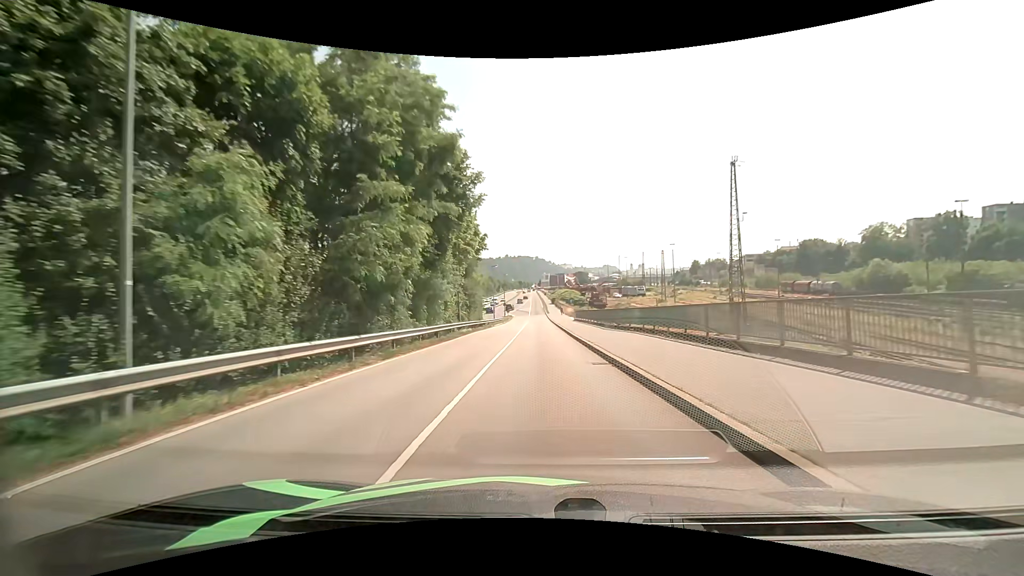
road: unclassified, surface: asphalt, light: Day
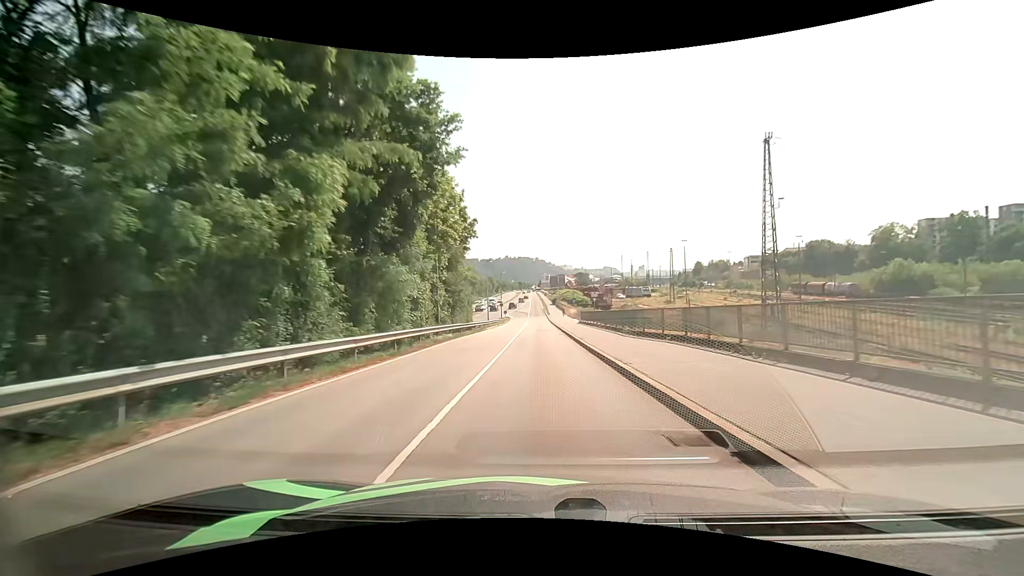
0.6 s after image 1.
(-0.1, +7.8) m; -1°
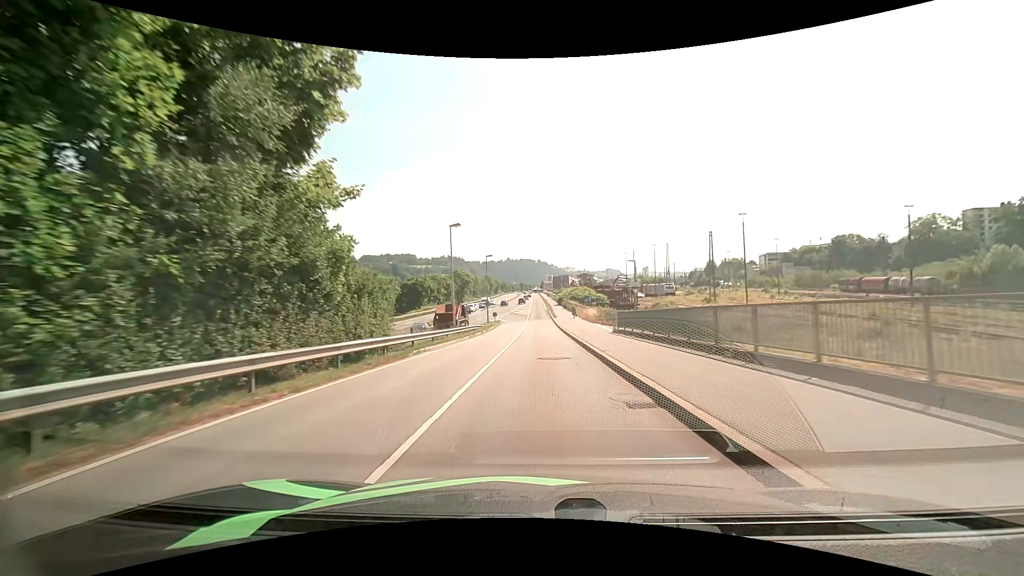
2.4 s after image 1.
(0.0, +25.3) m; -1°
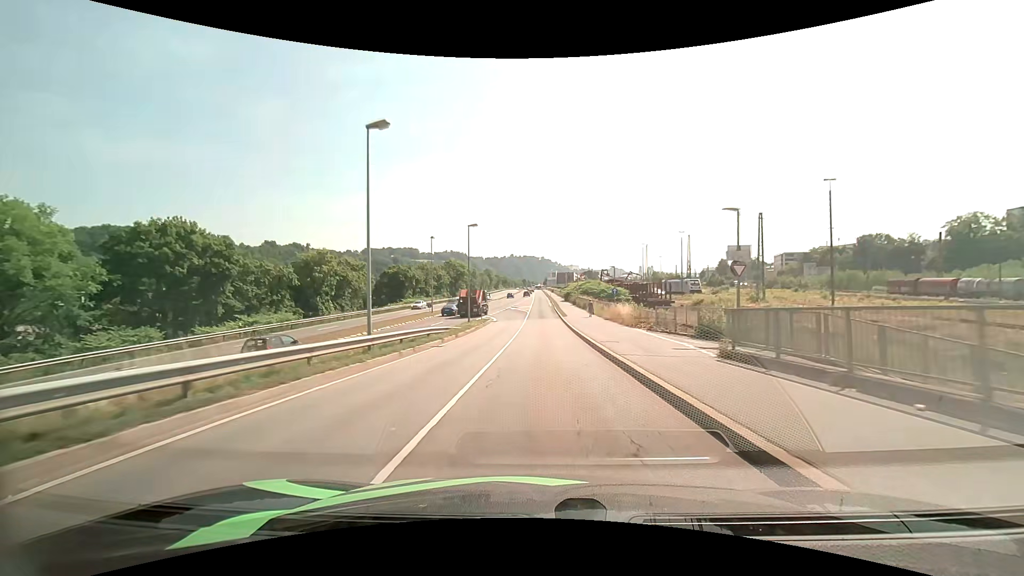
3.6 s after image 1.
(0.0, +18.0) m; 0°
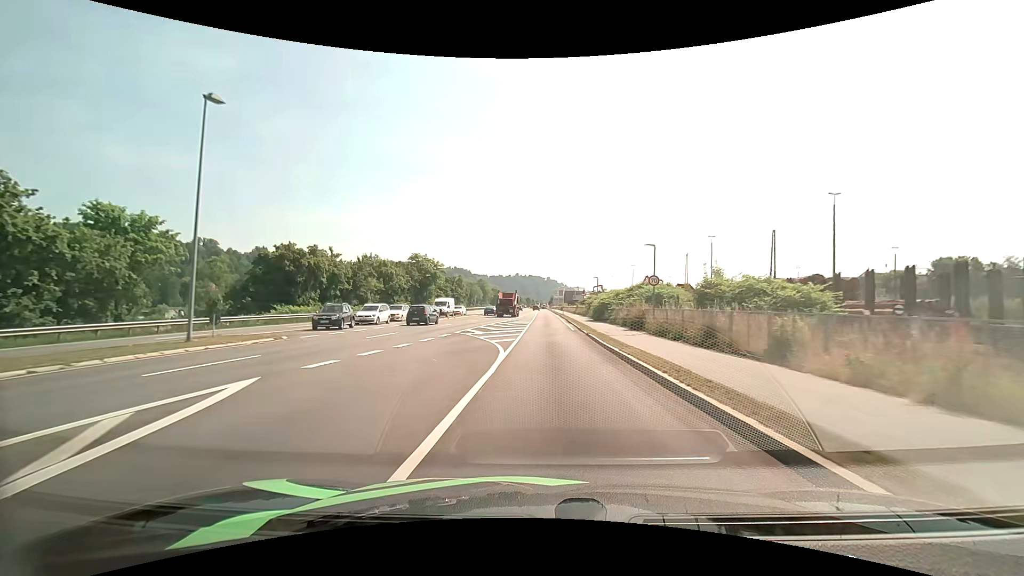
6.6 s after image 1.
(0.0, +47.0) m; -1°
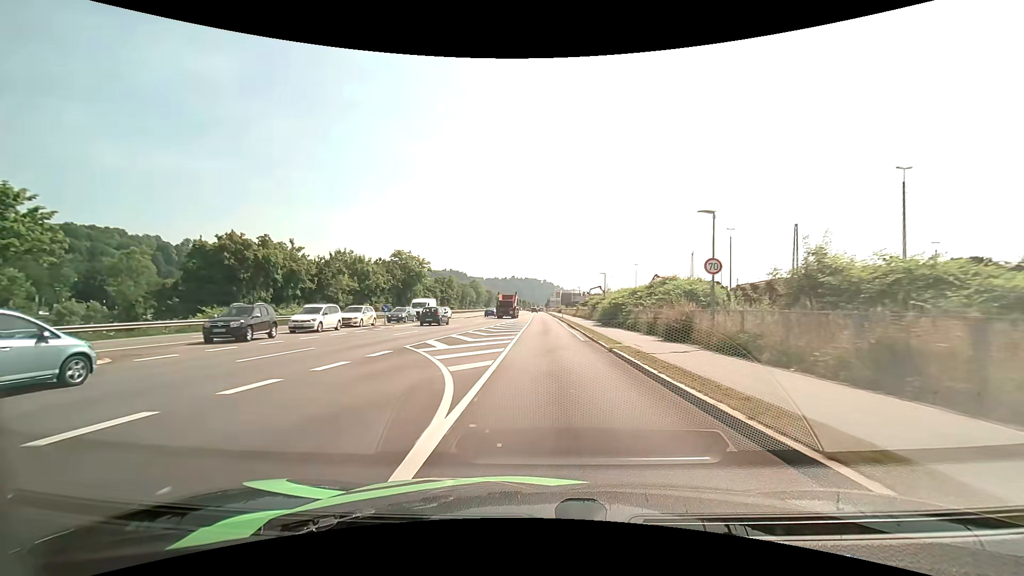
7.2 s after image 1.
(0.0, +9.7) m; +1°
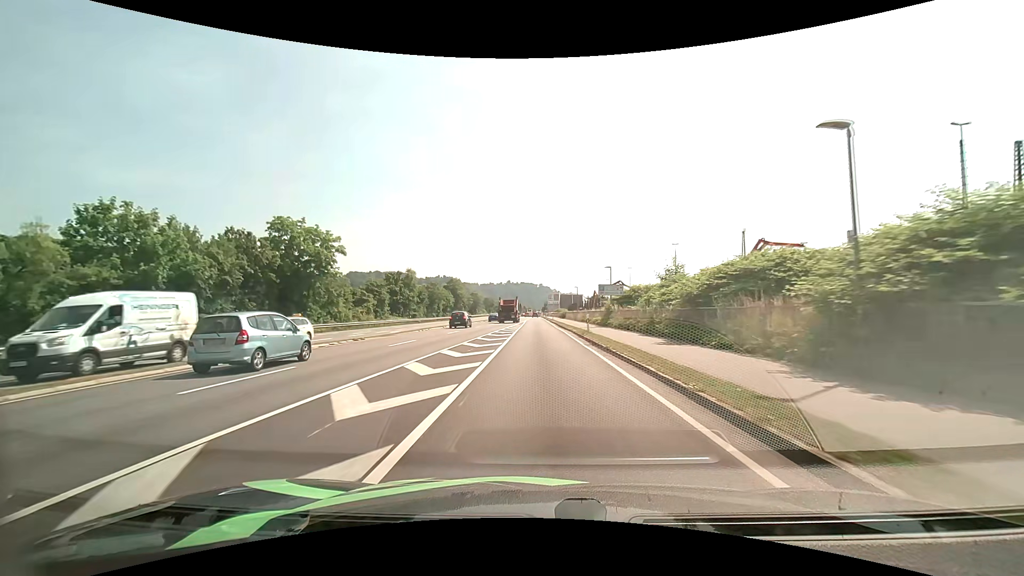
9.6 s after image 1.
(+0.3, +40.0) m; 0°
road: primary
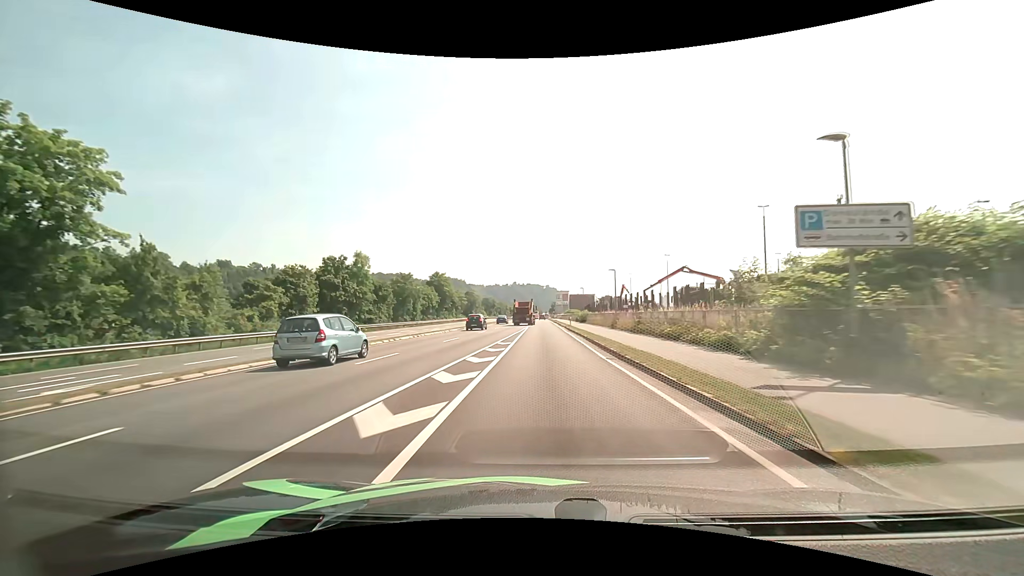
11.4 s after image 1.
(-0.2, +30.6) m; -1°
(0, +10) (0, +20) (0, +30) (0, +40) (0, +50) (0, +60) (0, +70) (0, +80) (0, +90) (0, +100) m
